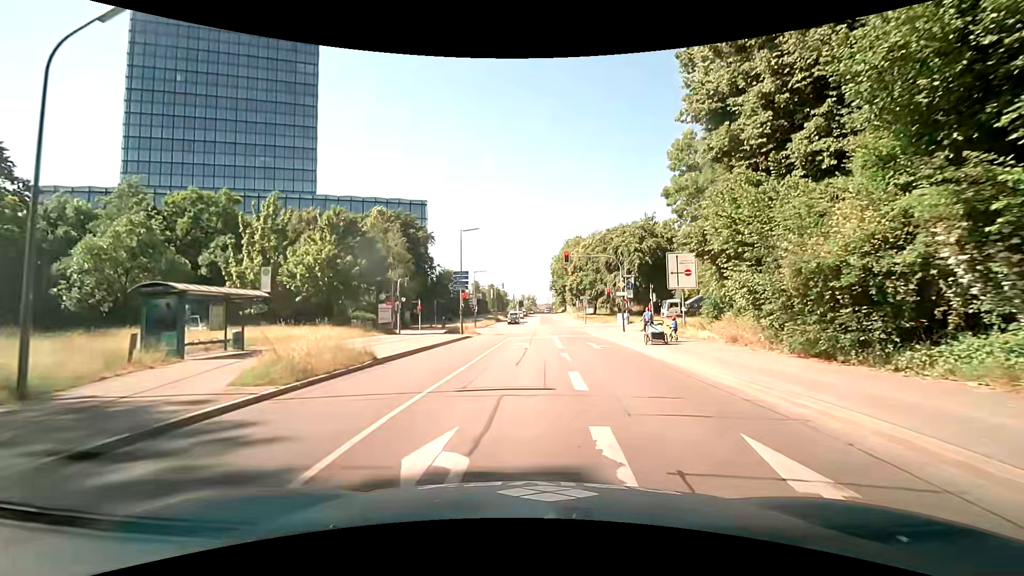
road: secondary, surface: asphalt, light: Day
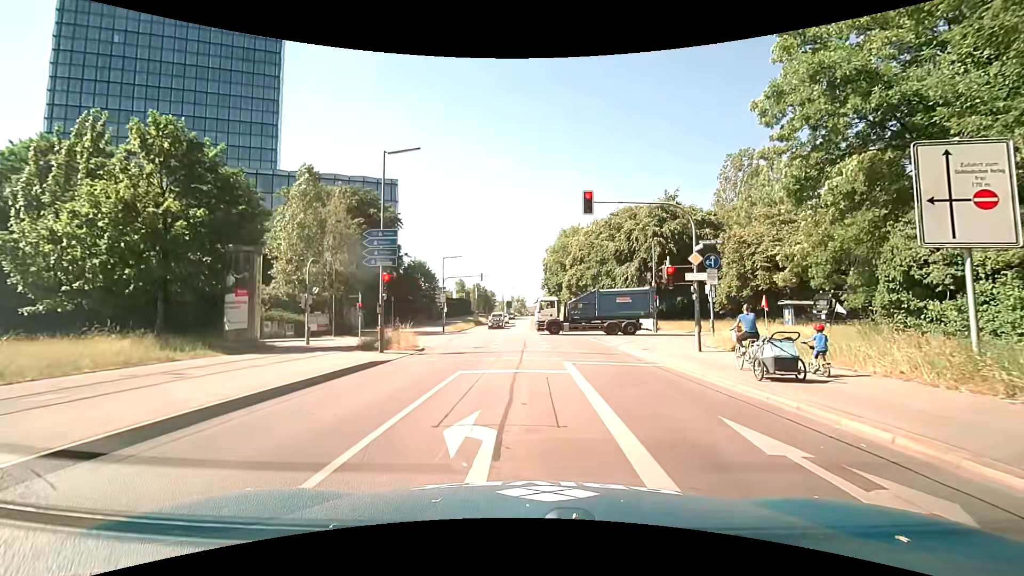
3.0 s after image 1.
(+0.1, +18.7) m; +2°
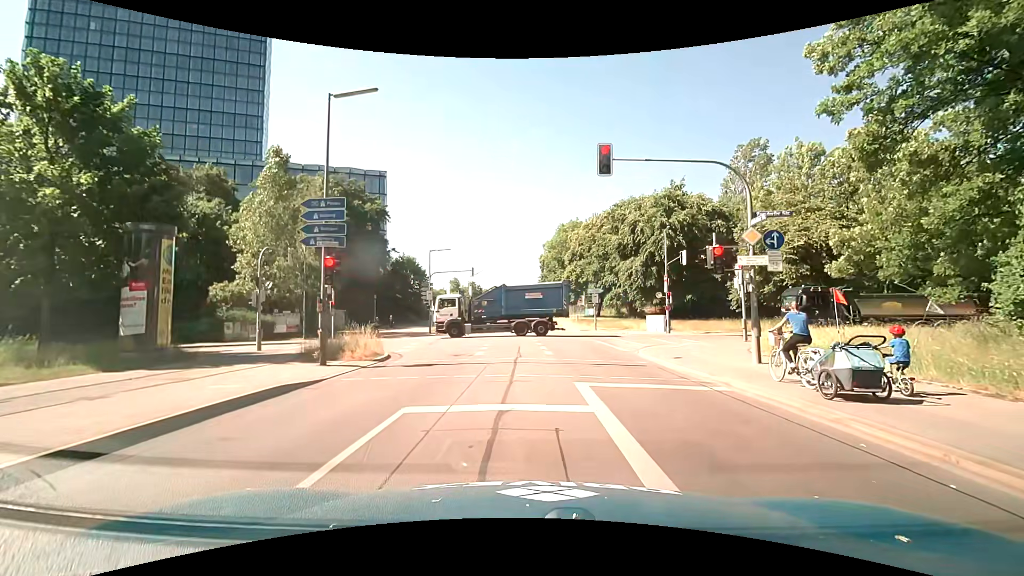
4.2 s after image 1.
(0.0, +5.2) m; 0°
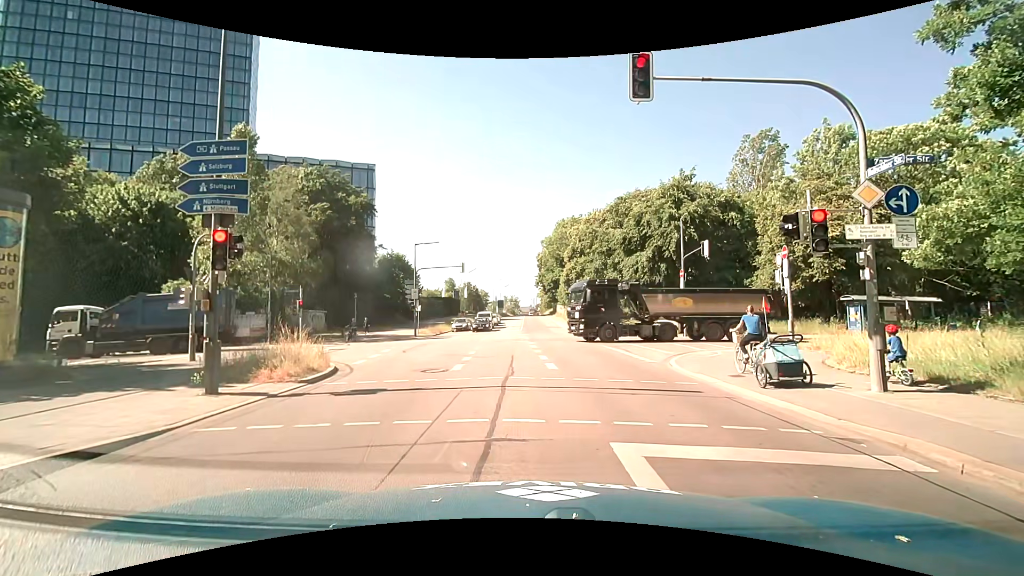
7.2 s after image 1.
(0.0, +4.7) m; -1°
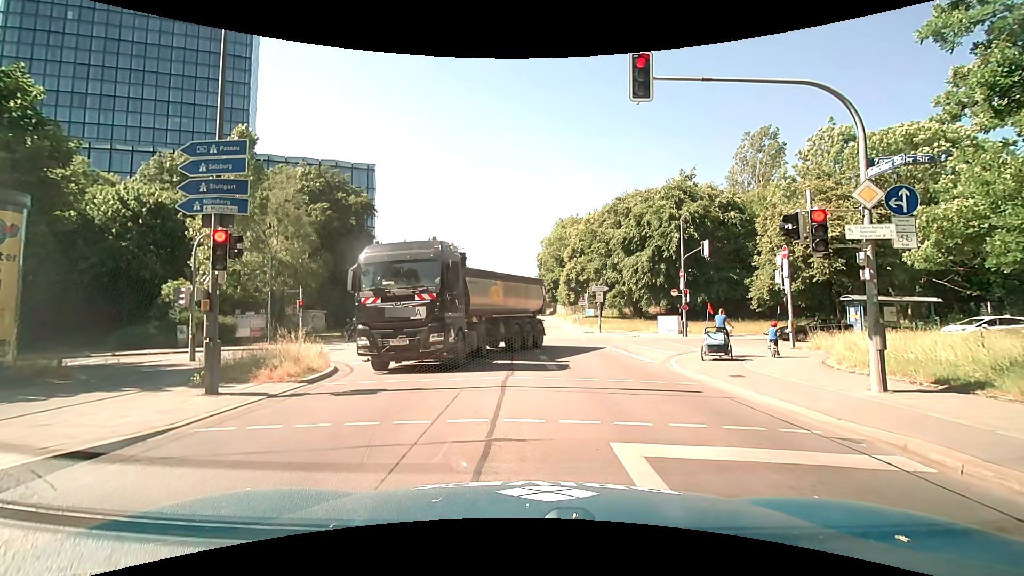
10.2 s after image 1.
(0.0, +0.1) m; 0°
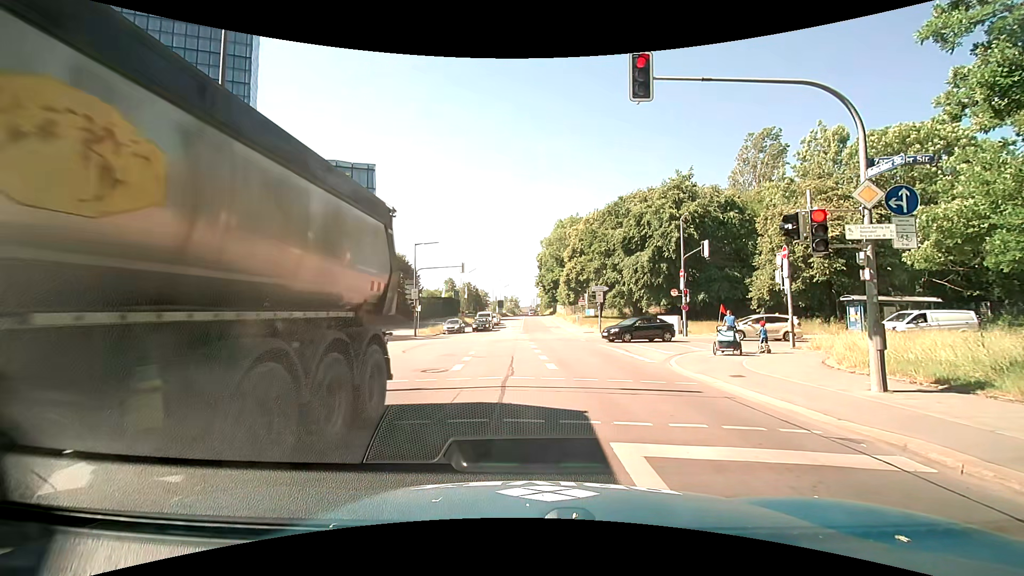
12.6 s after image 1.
(0.0, 0.0) m; 0°
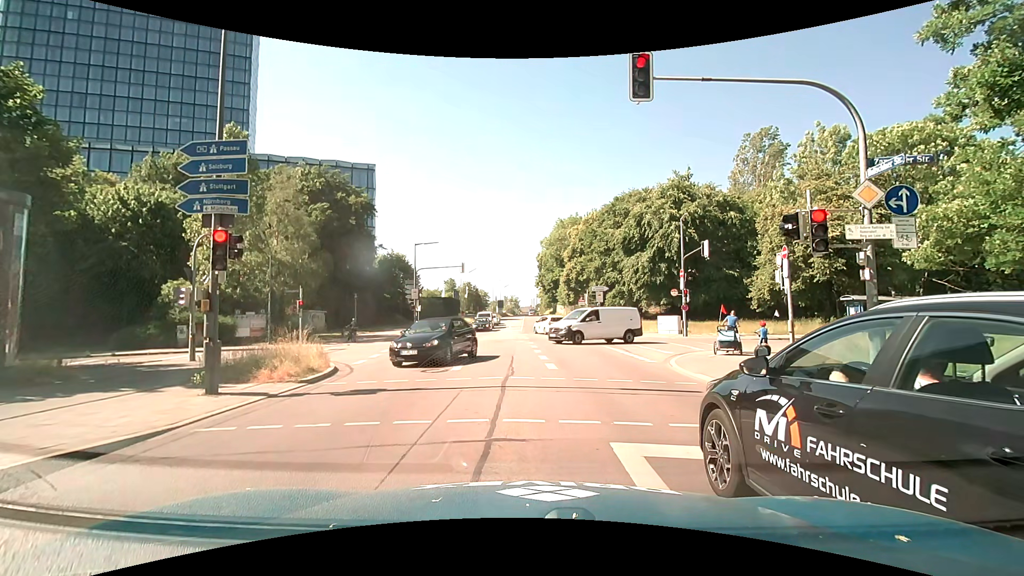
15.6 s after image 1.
(0.0, 0.0) m; 0°
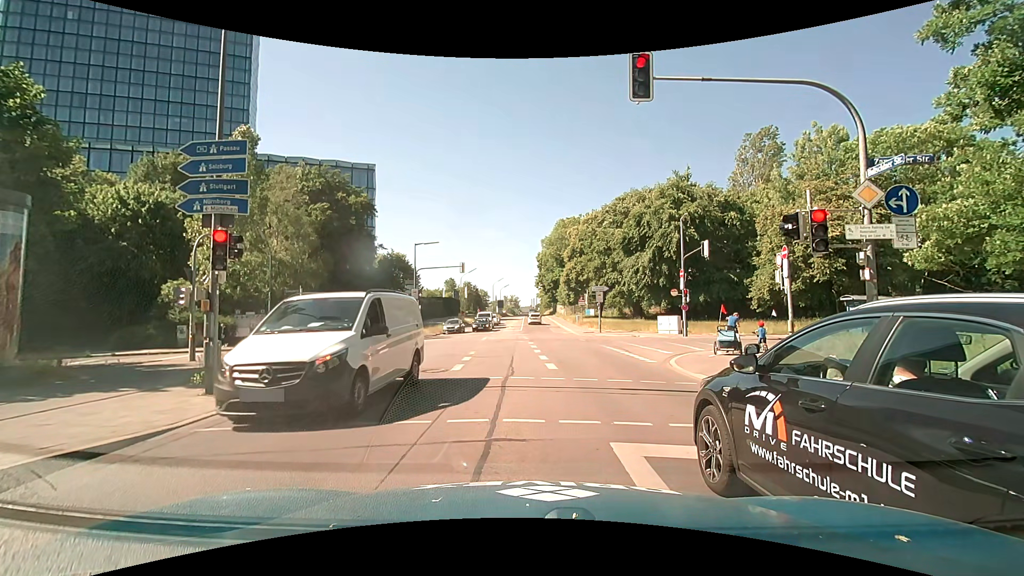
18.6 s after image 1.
(0.0, 0.0) m; 0°
